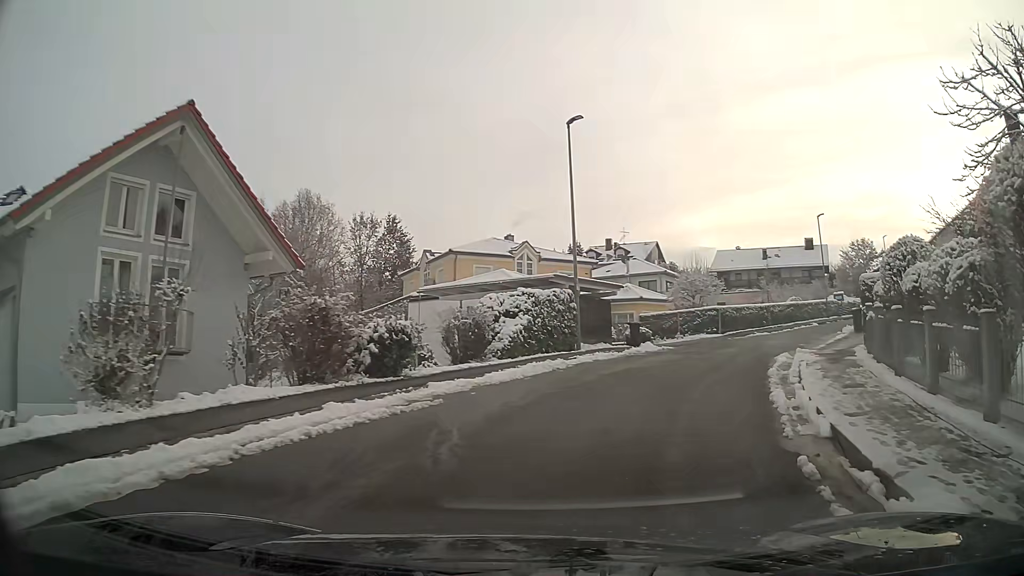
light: Day
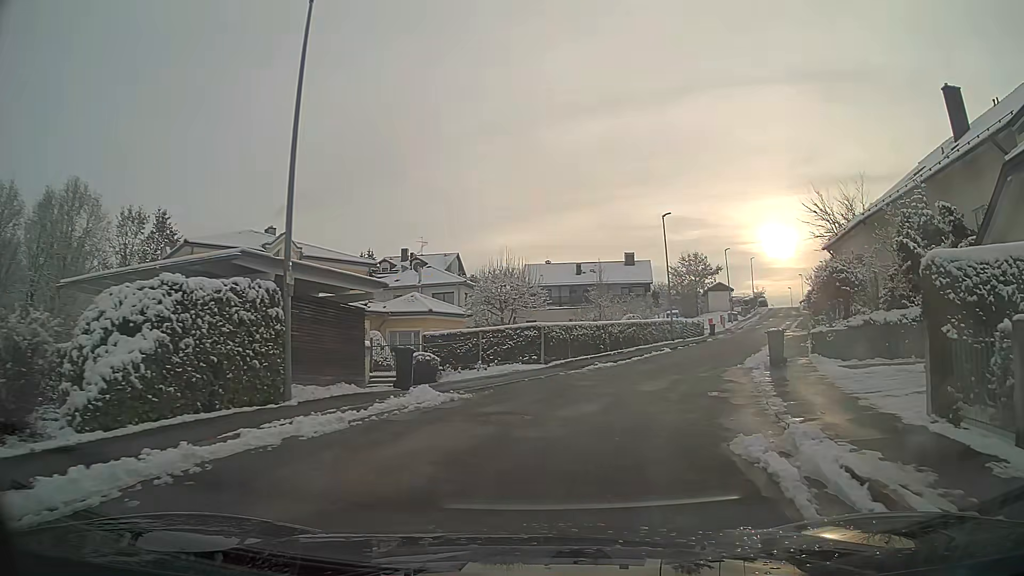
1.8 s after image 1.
(+1.7, +10.9) m; +16°
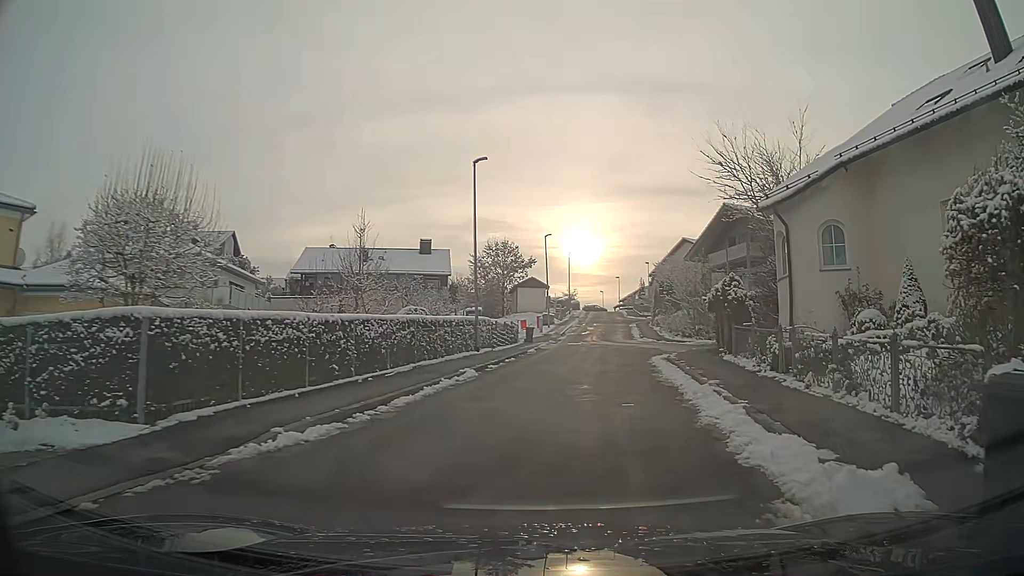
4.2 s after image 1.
(+2.2, +14.8) m; +17°
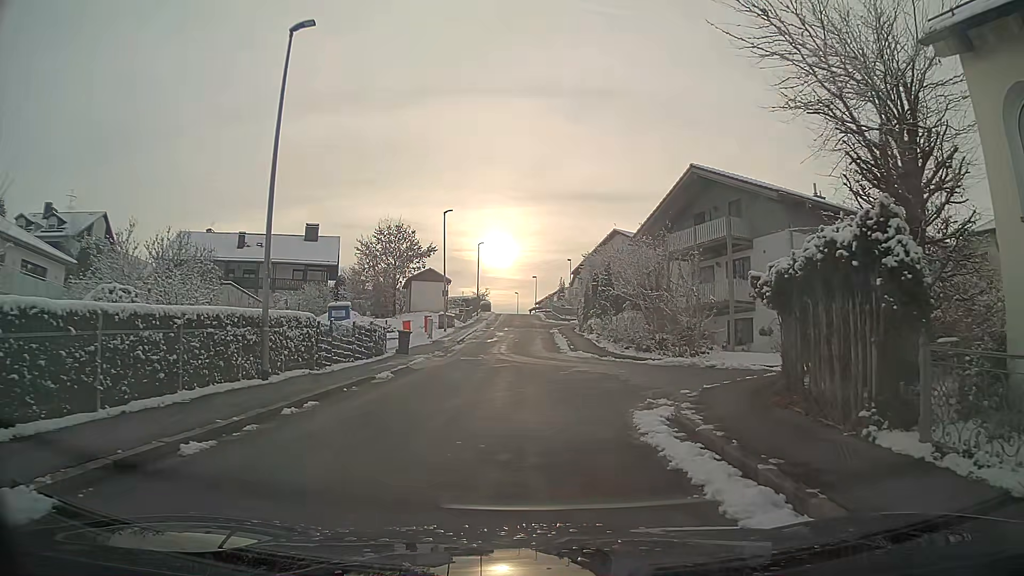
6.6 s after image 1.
(+1.0, +13.7) m; +6°
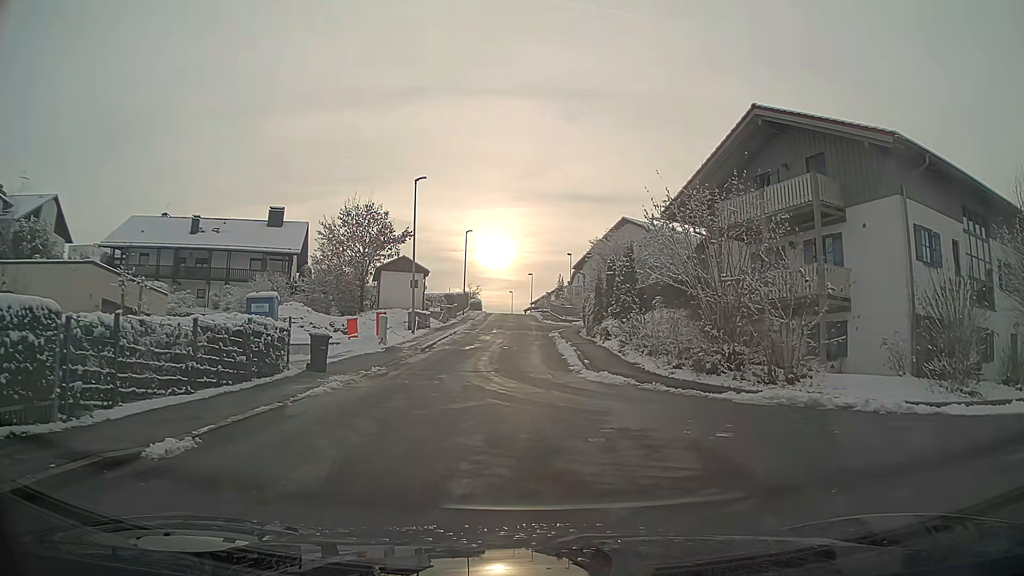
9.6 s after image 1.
(0.0, +10.2) m; 0°
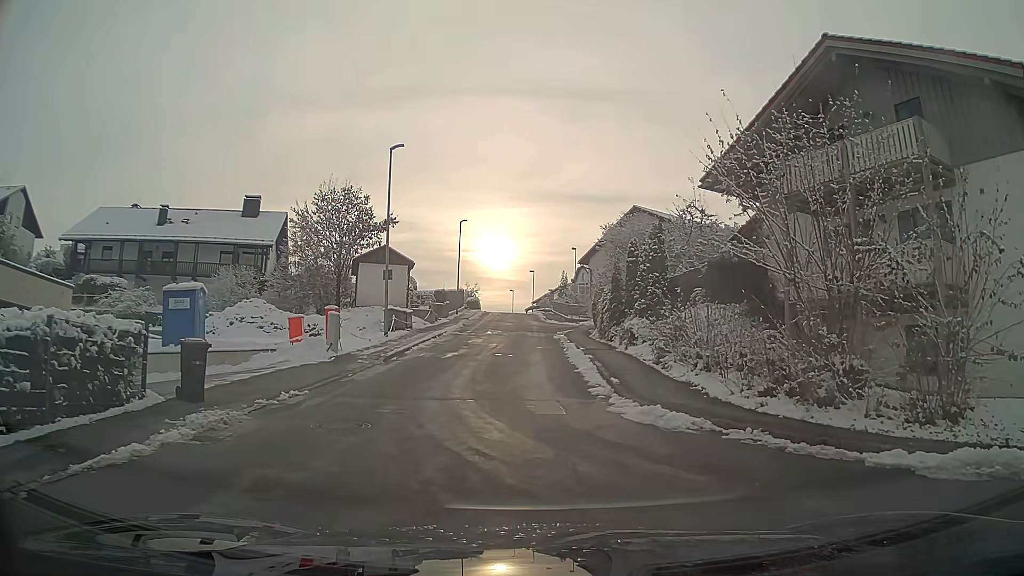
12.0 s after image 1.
(+0.1, +6.7) m; 0°
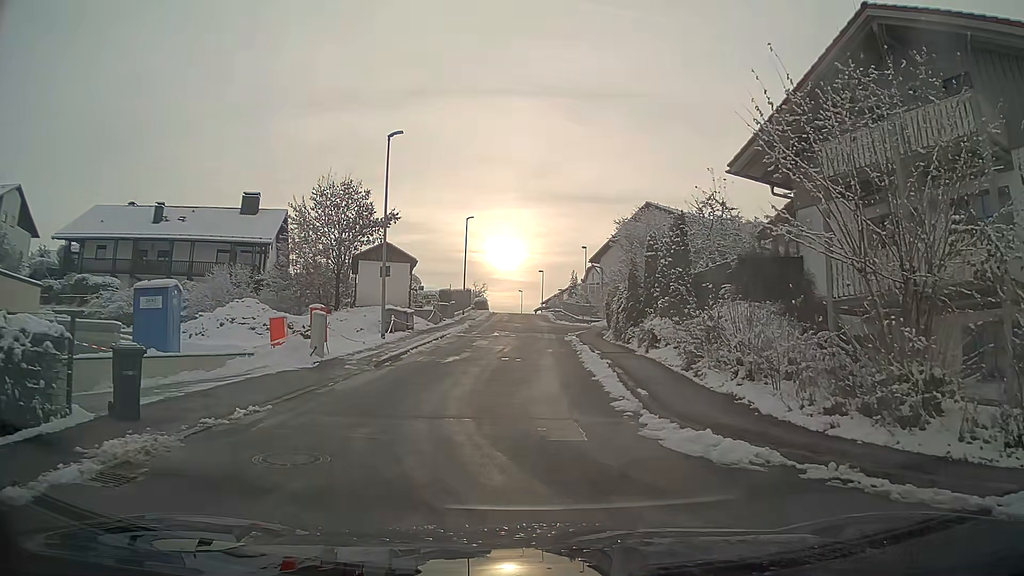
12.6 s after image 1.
(0.0, +2.3) m; -1°
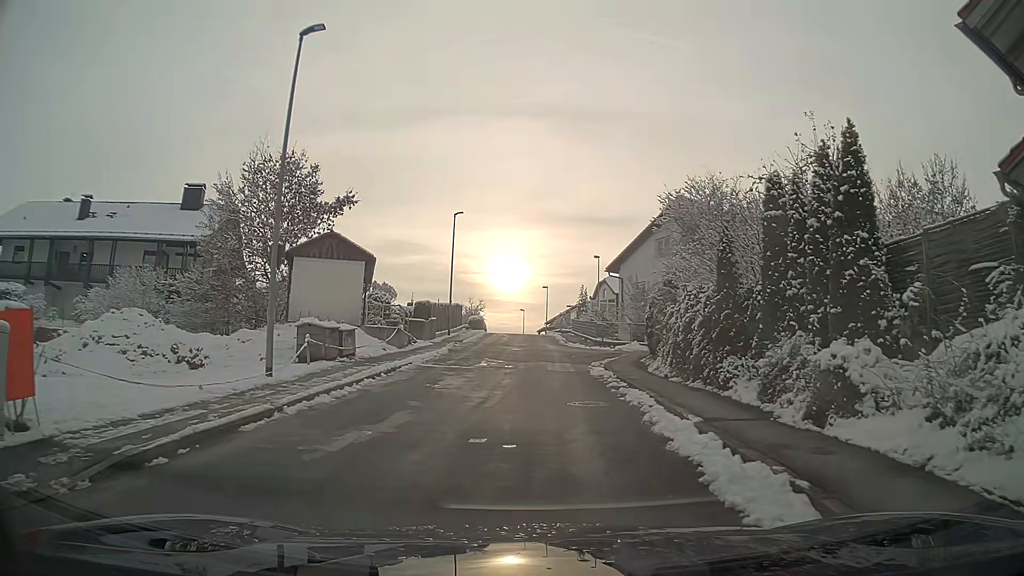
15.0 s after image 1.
(-0.1, +11.9) m; 0°
(0, +10) (0, +20) (+2, +29) (+12, +32) (+22, +33) (+32, +34) (+42, +34) (+52, +35) (+62, +36) (+72, +37) m
